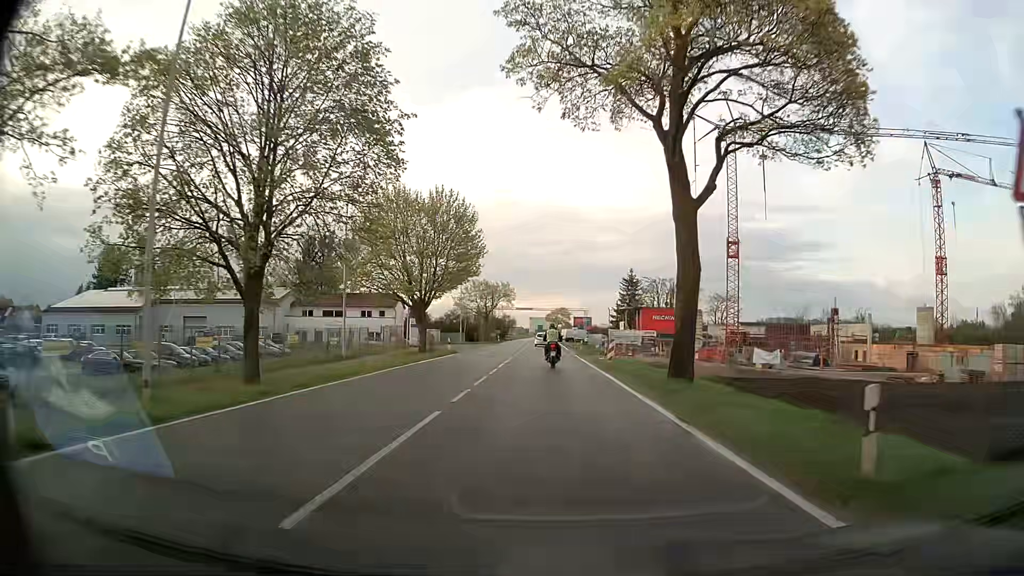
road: secondary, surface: asphalt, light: Day
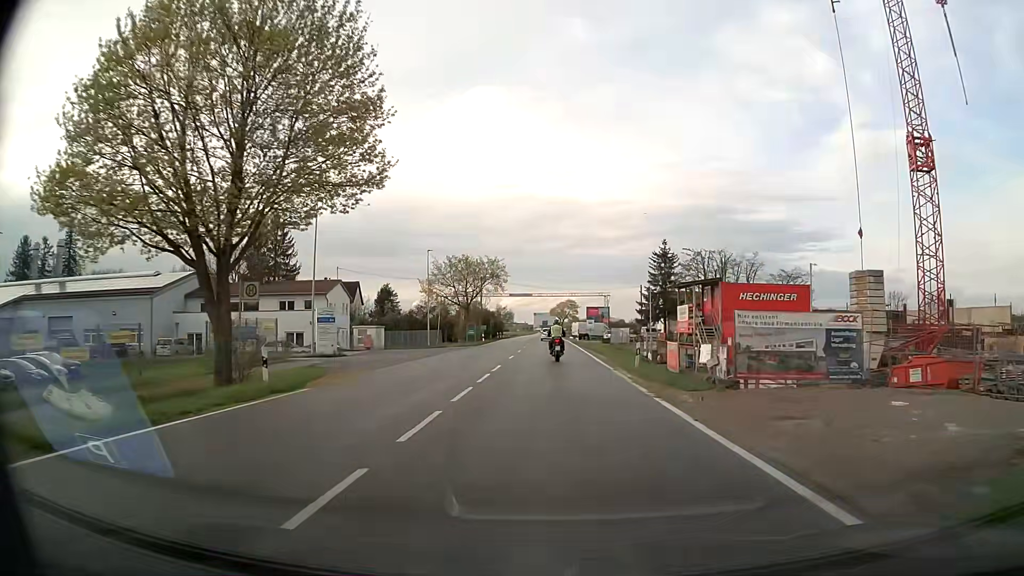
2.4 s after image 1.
(-0.1, +32.2) m; 0°
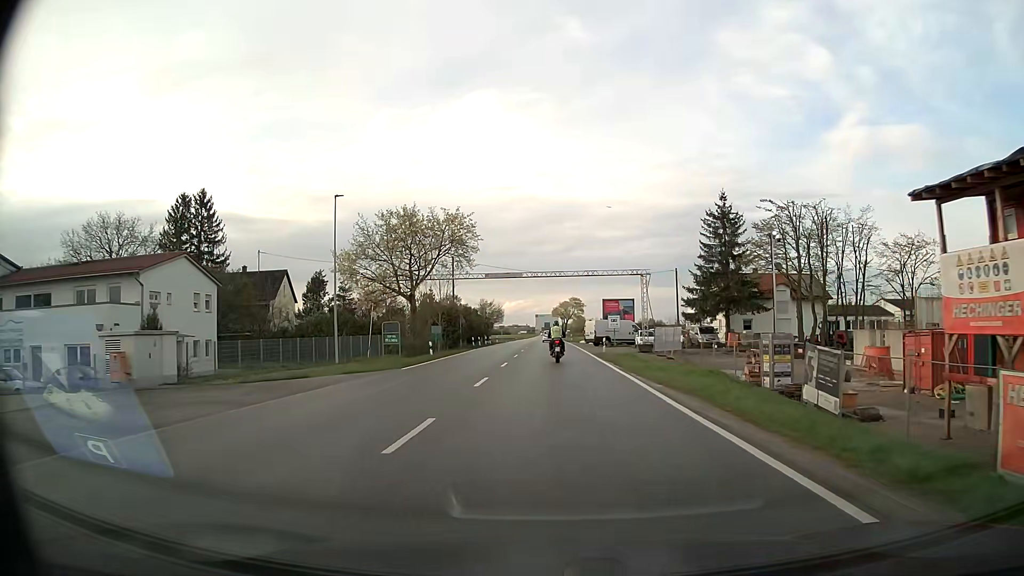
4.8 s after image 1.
(0.0, +32.3) m; 0°
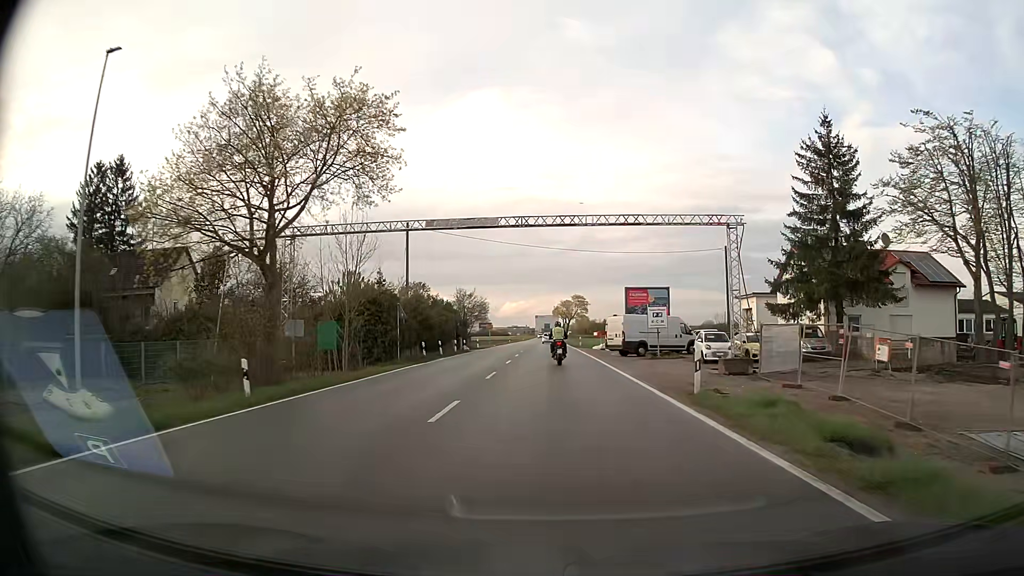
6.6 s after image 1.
(0.0, +24.5) m; 0°
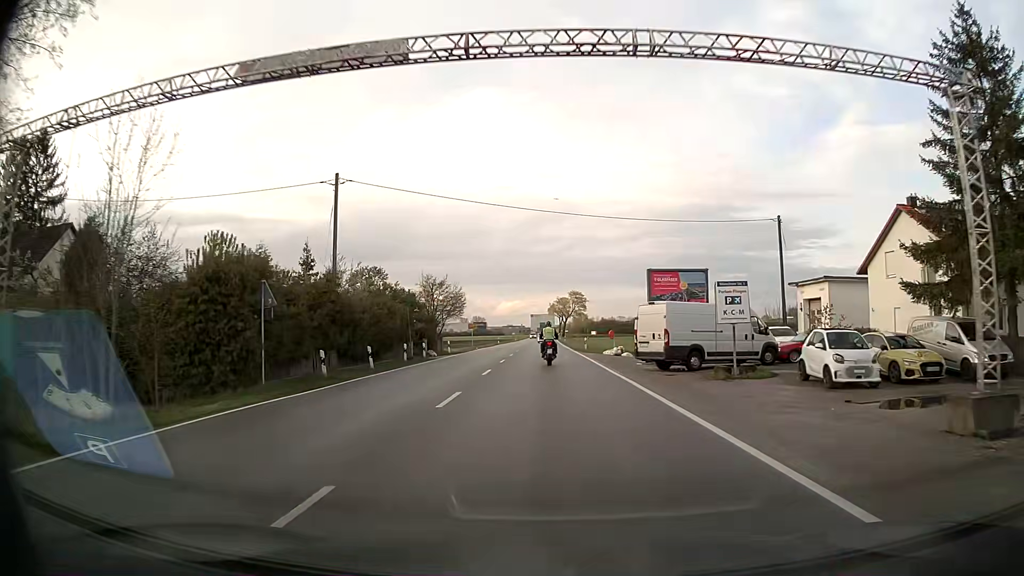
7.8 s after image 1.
(+0.1, +16.2) m; 0°
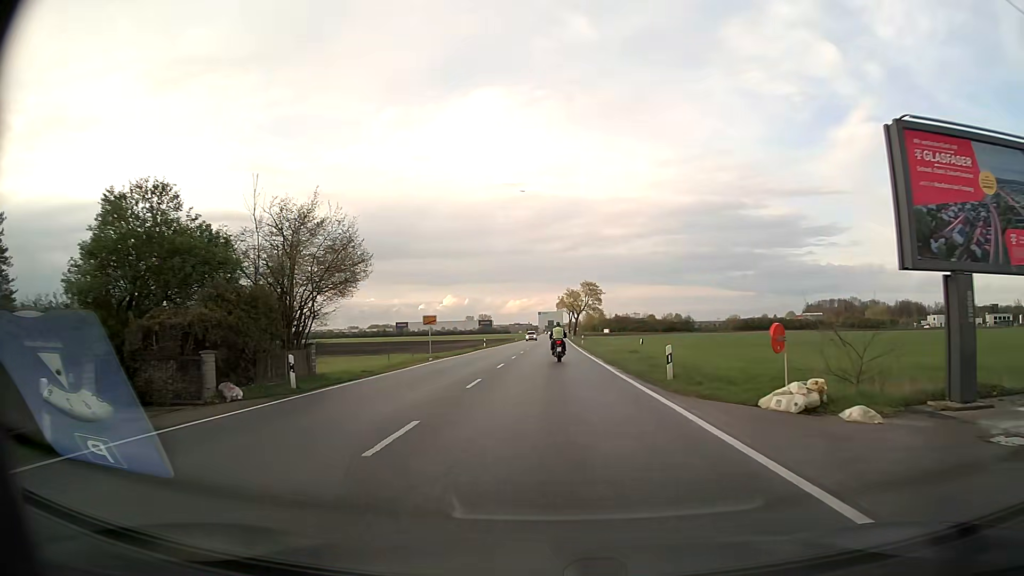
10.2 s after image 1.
(-0.1, +31.6) m; -1°
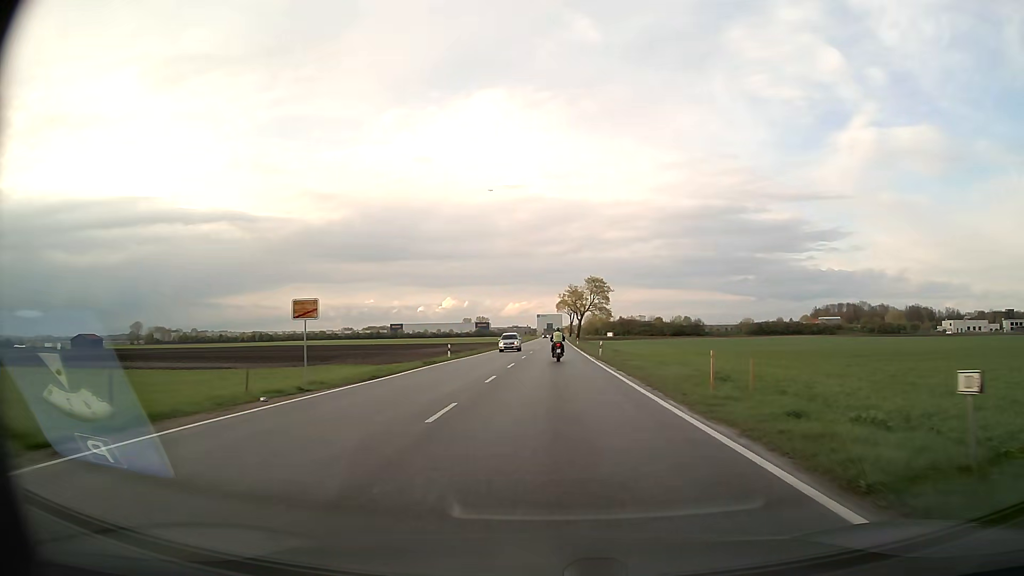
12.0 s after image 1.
(-0.1, +24.2) m; 0°
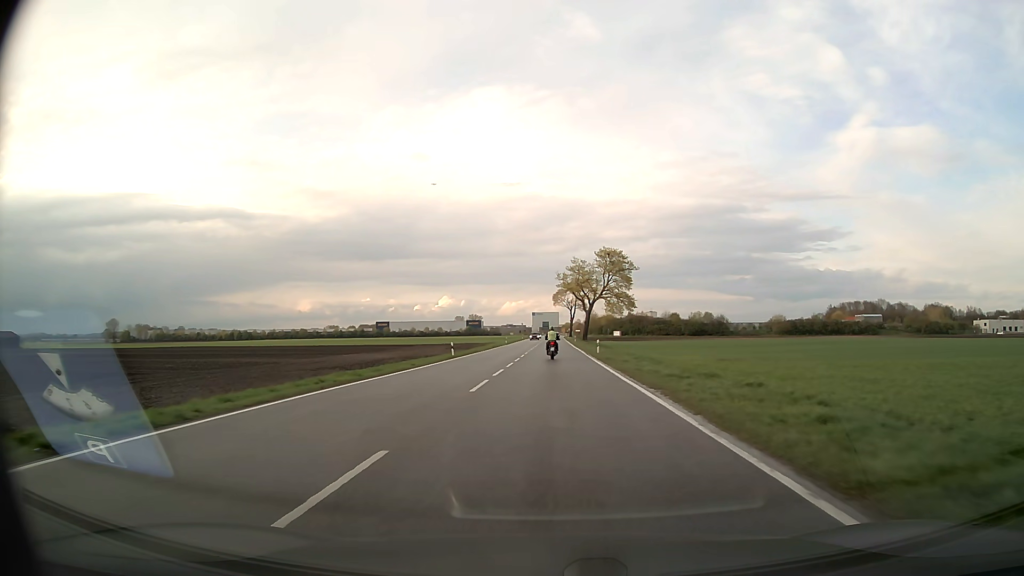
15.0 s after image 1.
(+0.5, +49.5) m; 0°
(0, +10) (0, +20) (0, +30) (0, +40) (0, +50) (0, +60) (0, +70) (0, +80) (+1, +90) (+1, +100) m
